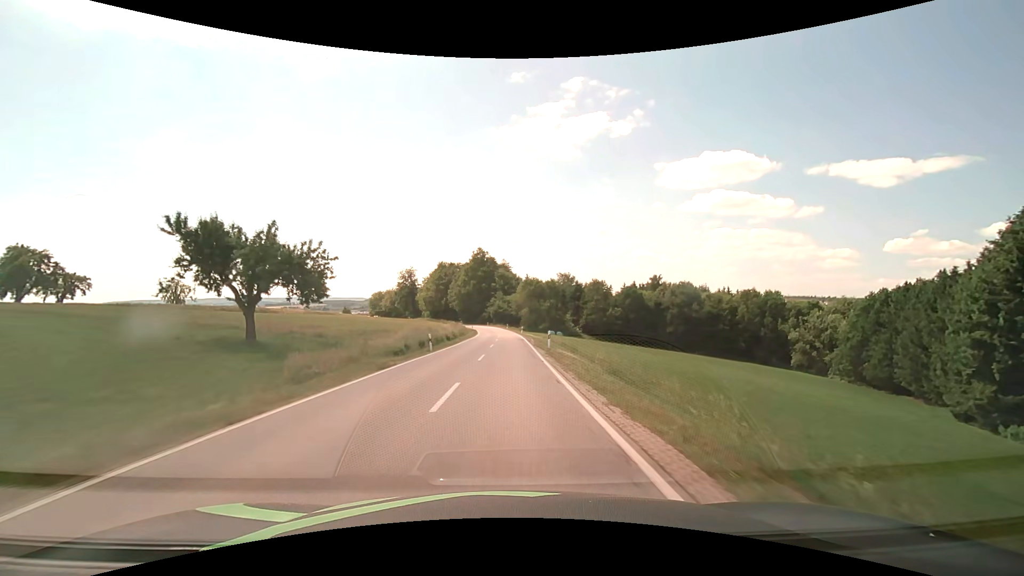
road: secondary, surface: asphalt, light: Day
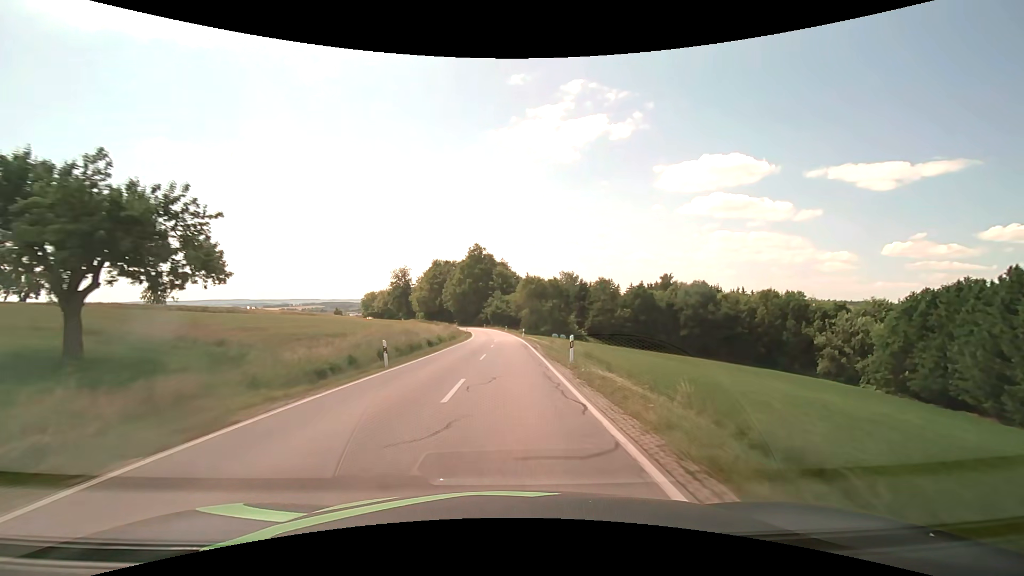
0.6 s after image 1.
(0.0, +10.6) m; 0°
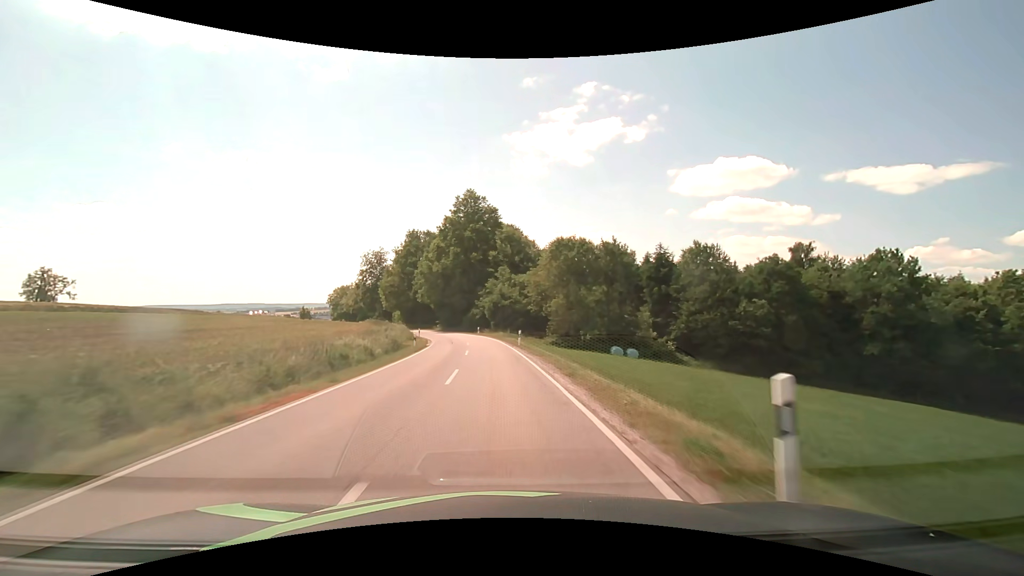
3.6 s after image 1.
(-0.1, +56.3) m; -1°
(0, +10) (0, +20) (-1, +30) (-2, +40) (-4, +50) (-6, +60) (-8, +69) (-11, +79) (-15, +88) (-19, +97) m
